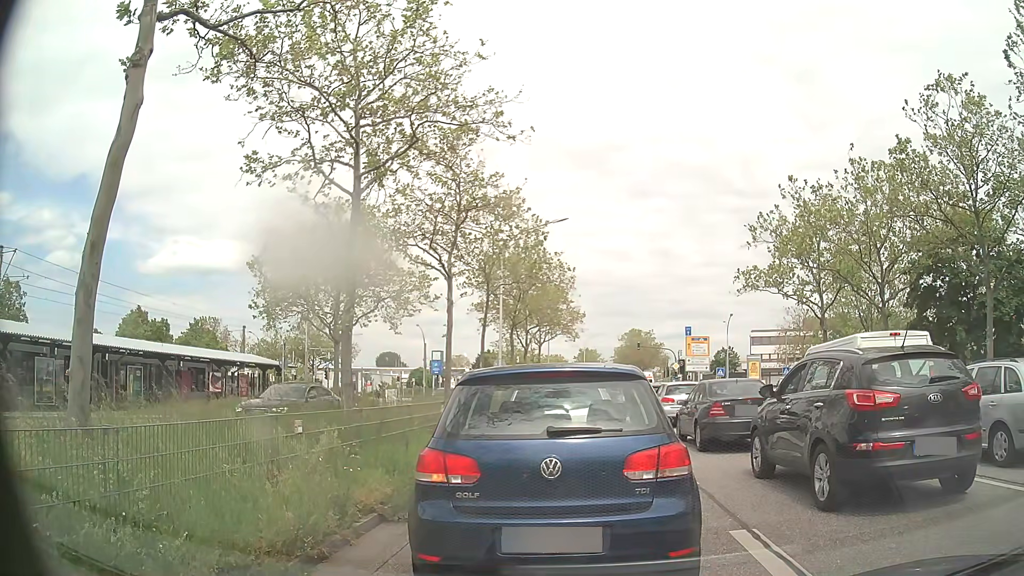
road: primary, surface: asphalt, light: Day
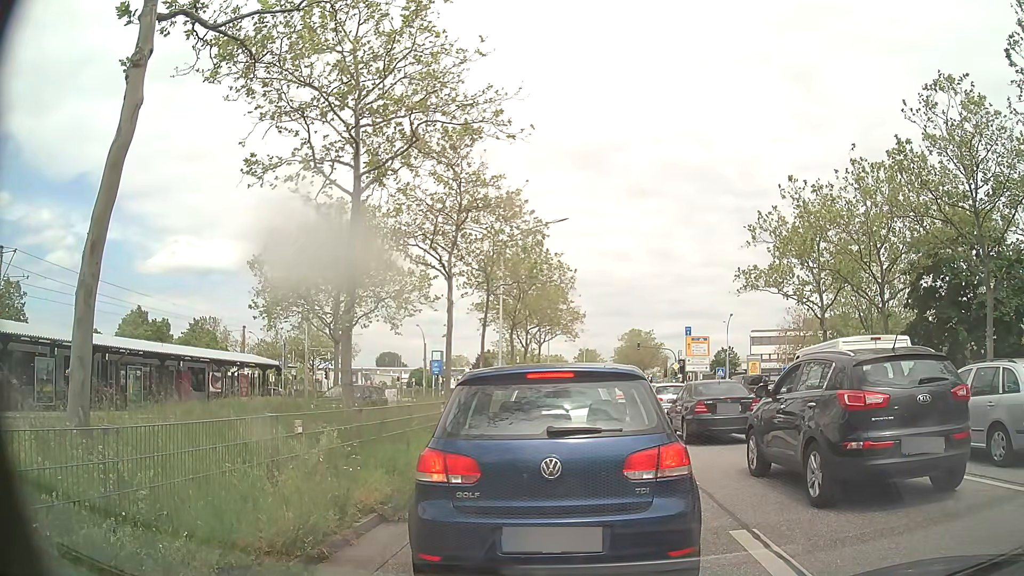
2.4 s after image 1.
(0.0, 0.0) m; 0°
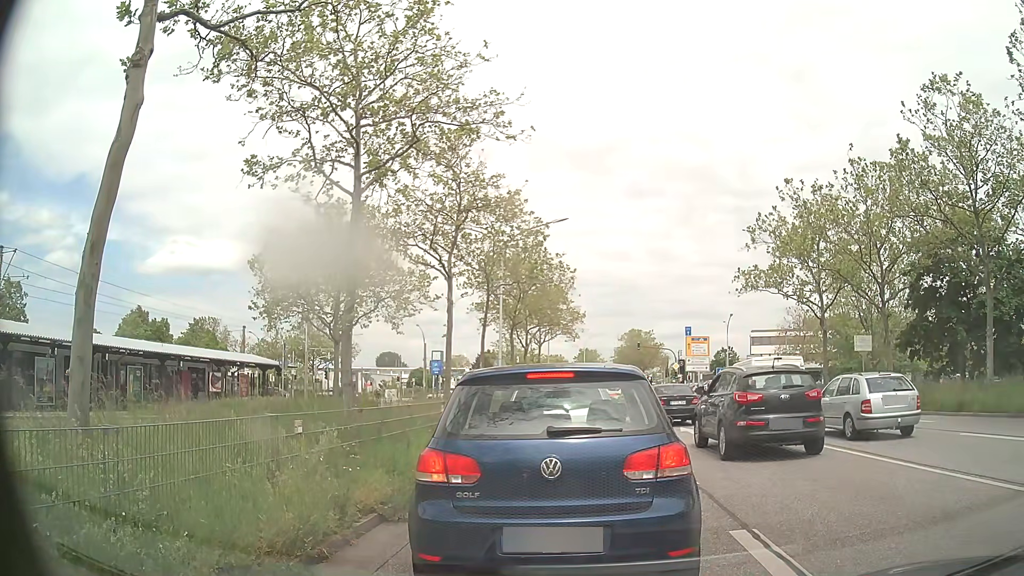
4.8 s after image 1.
(0.0, 0.0) m; 0°
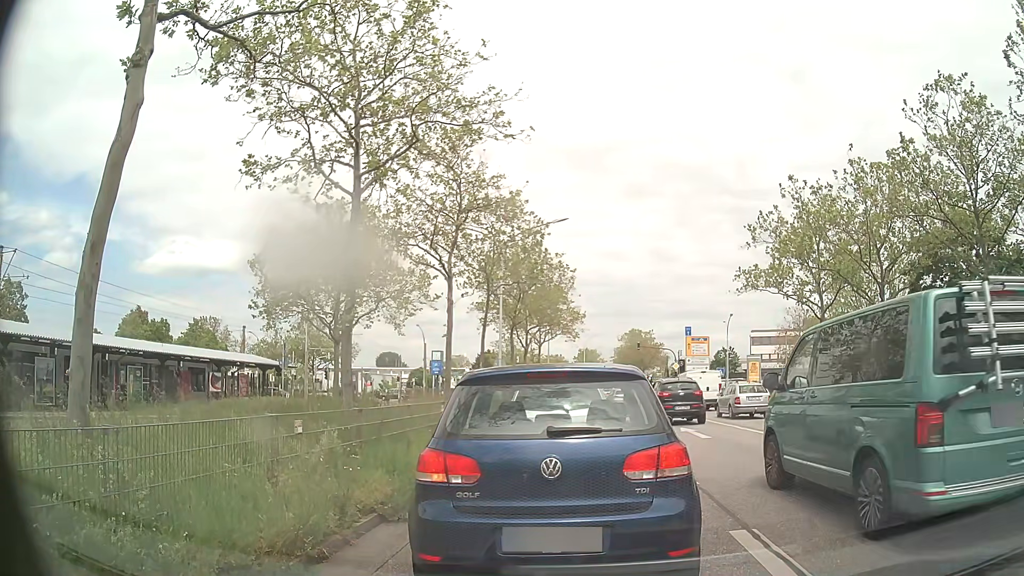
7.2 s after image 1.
(0.0, 0.0) m; 0°
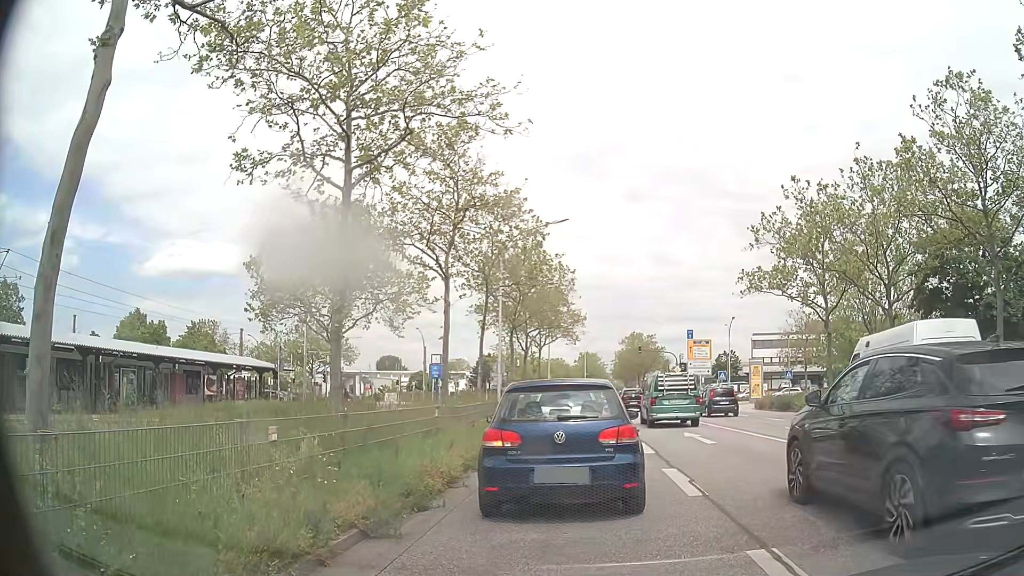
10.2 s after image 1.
(0.0, +0.7) m; 0°
